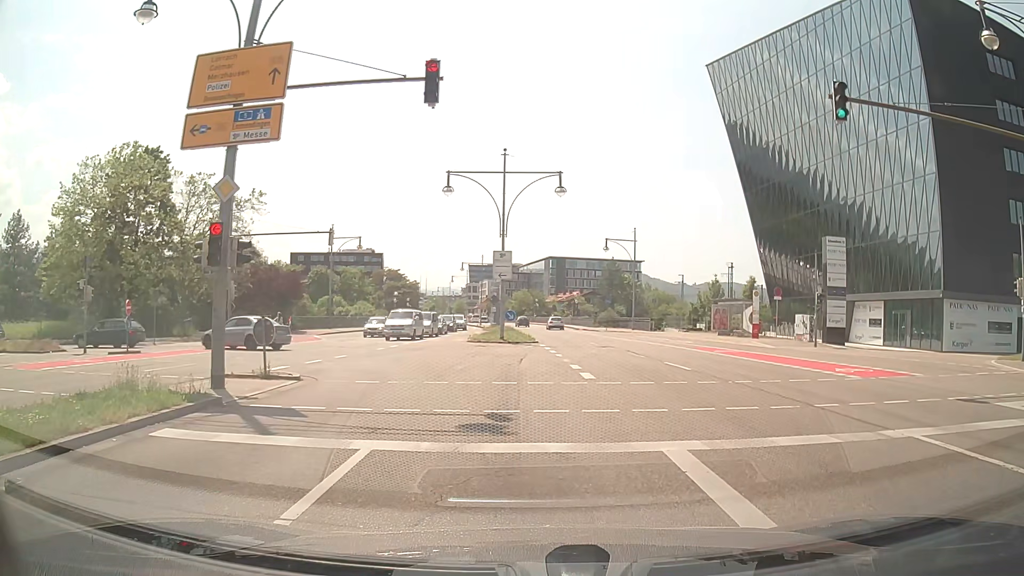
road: primary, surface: asphalt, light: Day
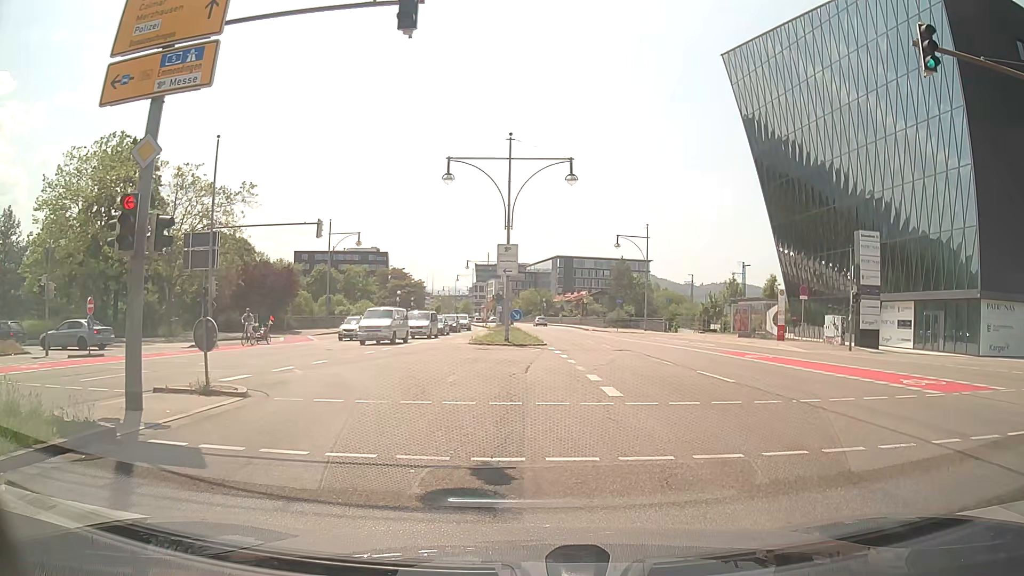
(0.0, +3.1) m; 0°
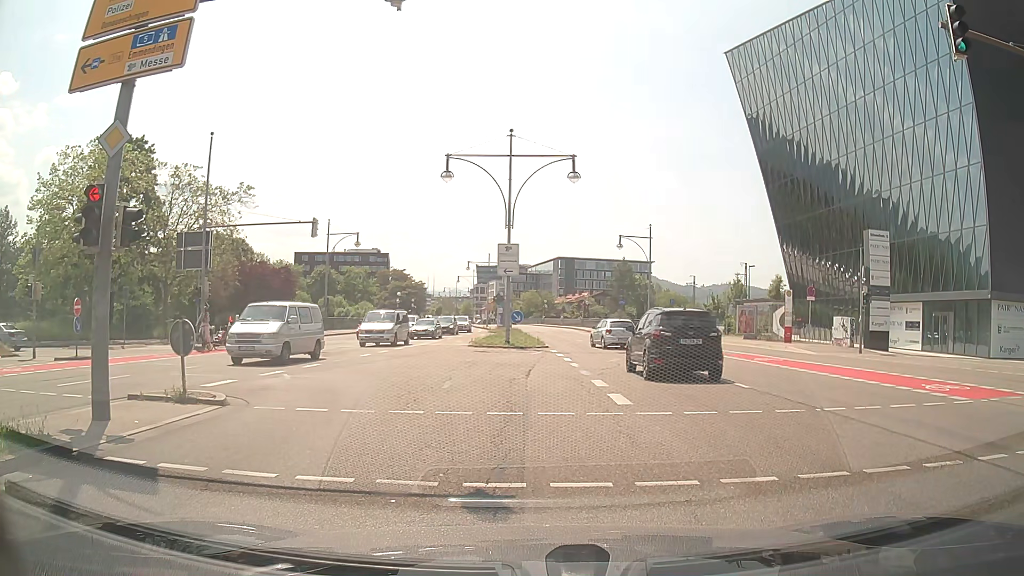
(0.0, +0.9) m; 0°
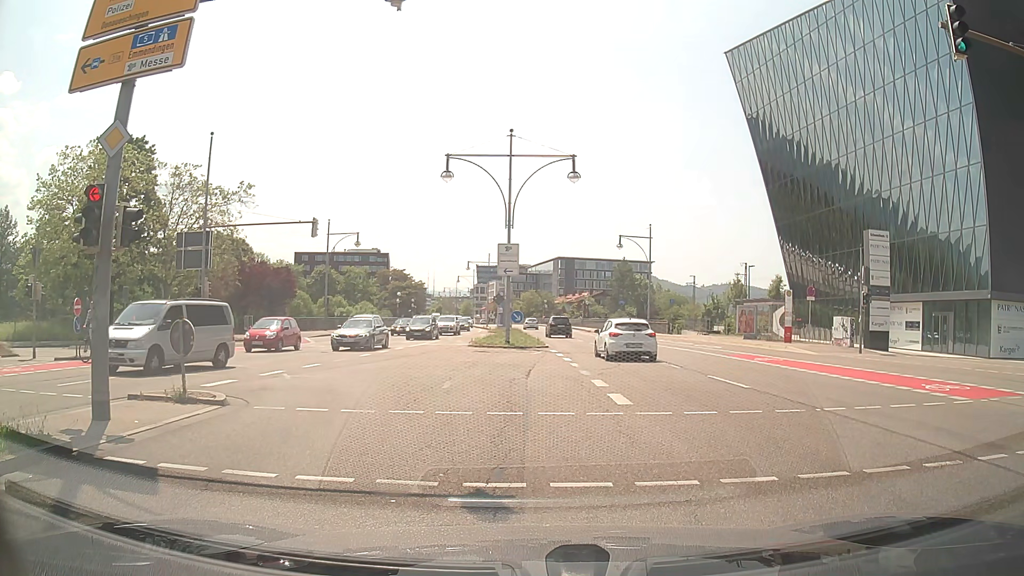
(0.0, 0.0) m; 0°
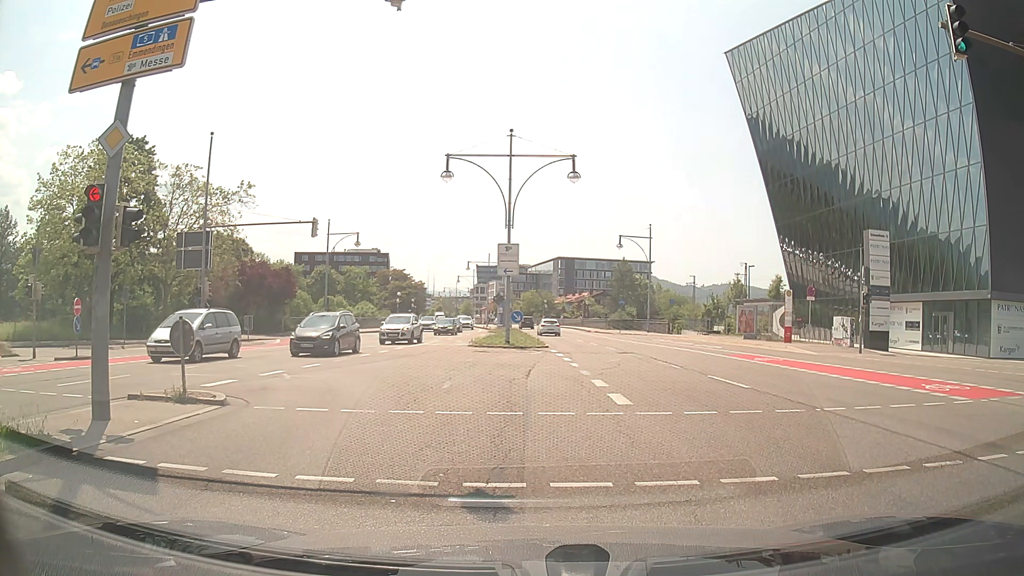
(0.0, 0.0) m; 0°
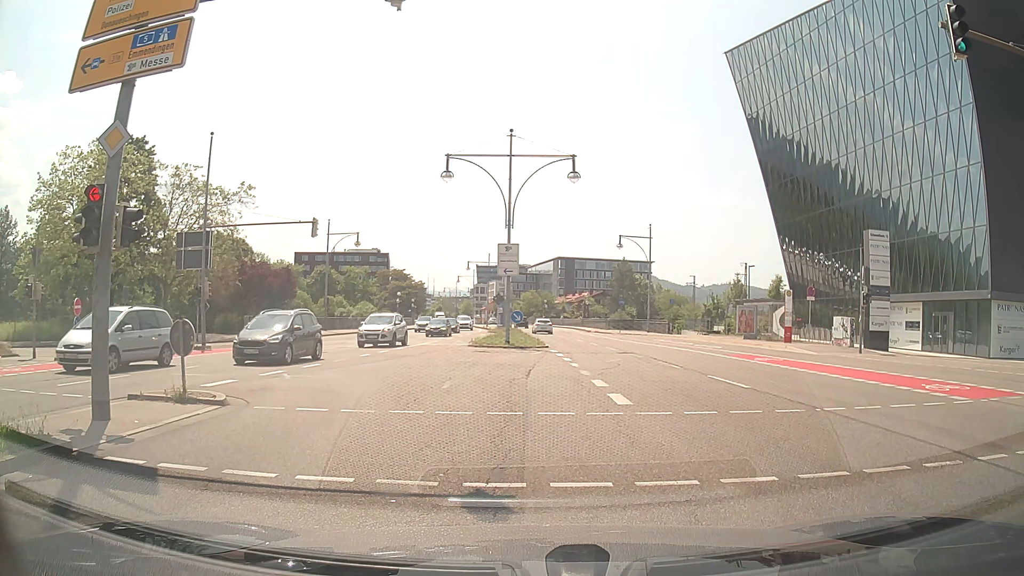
(0.0, 0.0) m; 0°
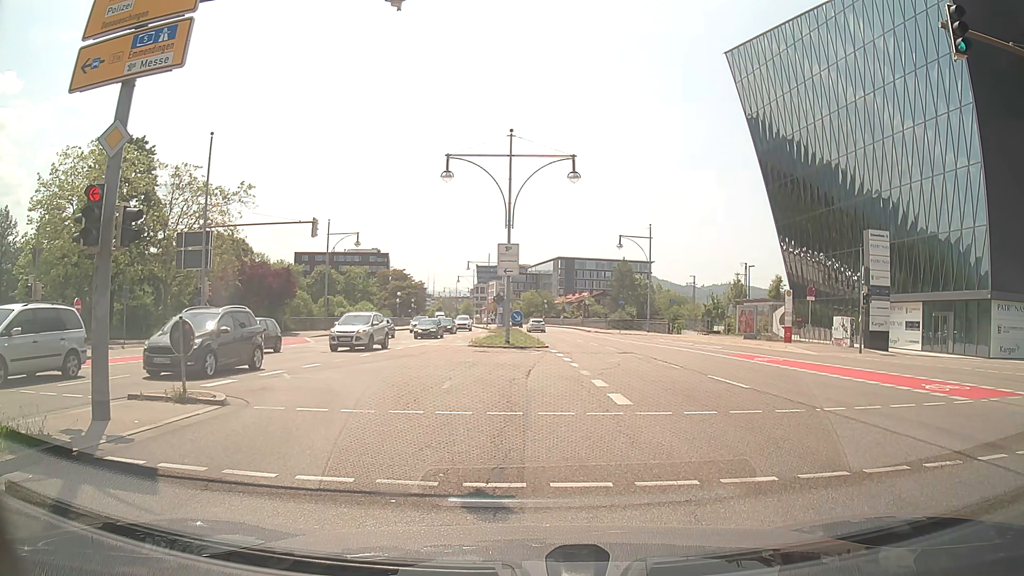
(0.0, 0.0) m; 0°
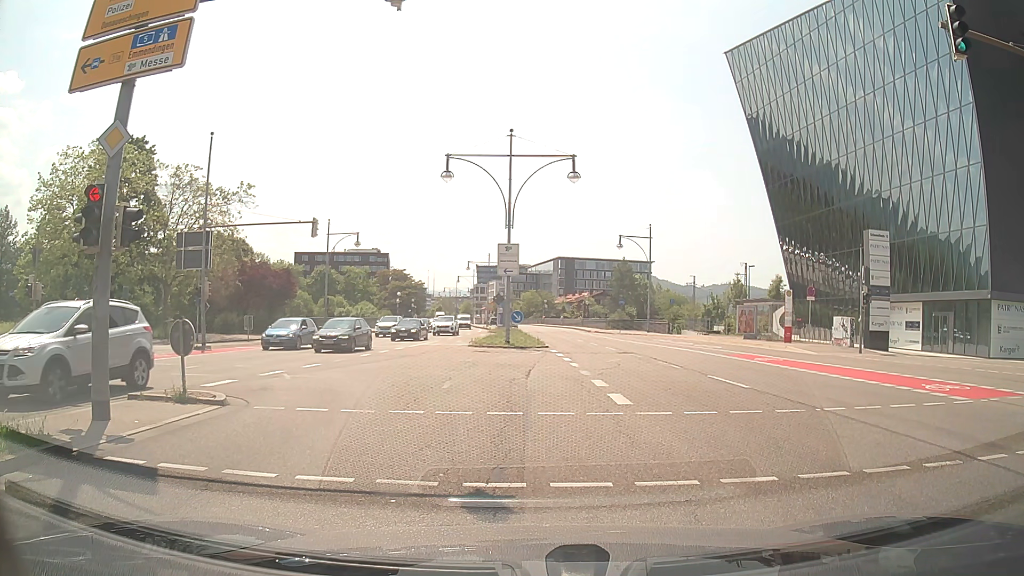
(0.0, 0.0) m; 0°
(0, +10) (-2, +20) (-9, +26) (-19, +28) (-29, +27) (-39, +27) (-49, +26) (-59, +25) (-69, +24) (-79, +24) m
